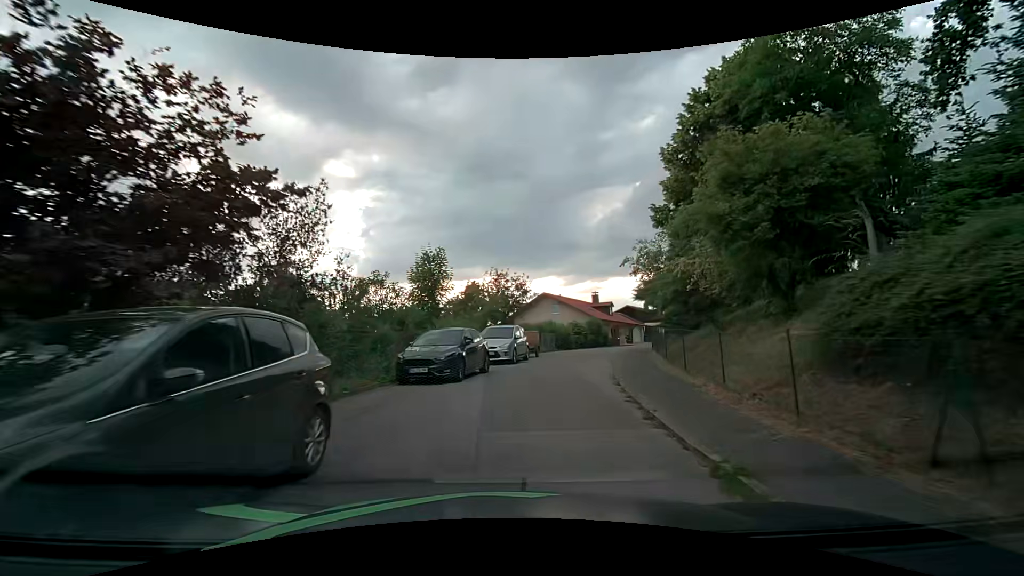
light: Day
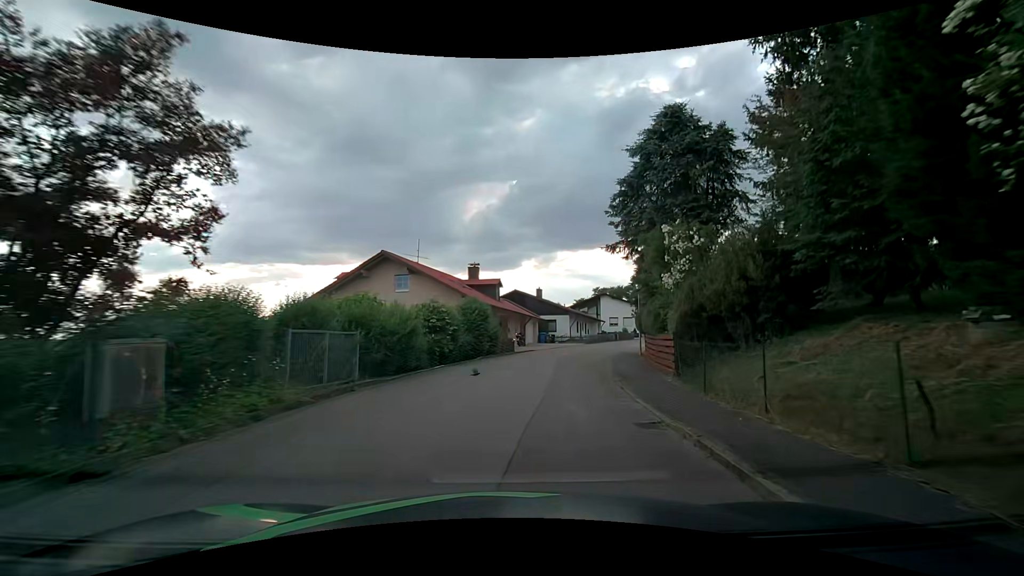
(+3.5, +25.8) m; +15°
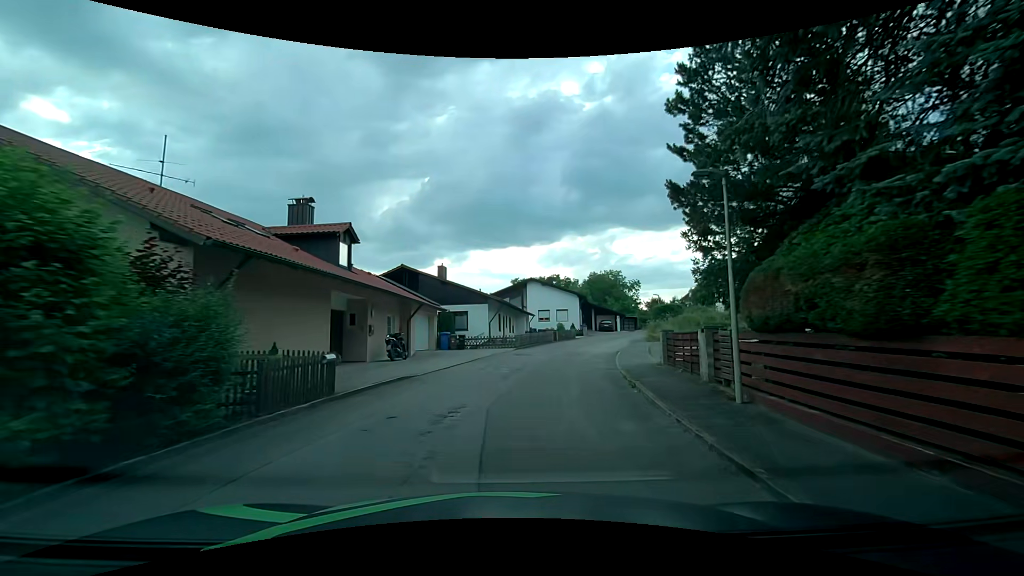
(+1.8, +20.4) m; +10°
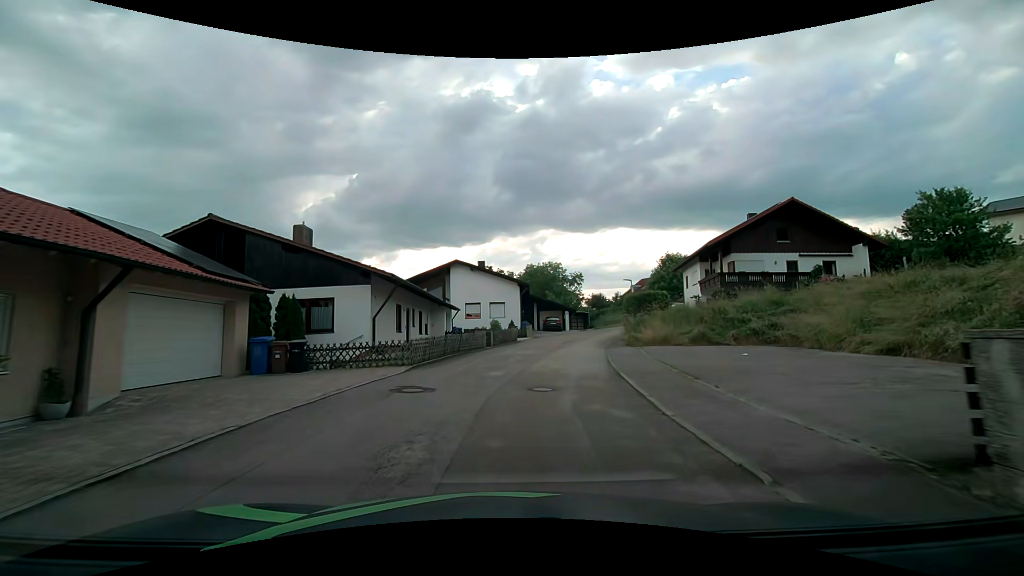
(+1.0, +15.0) m; +7°
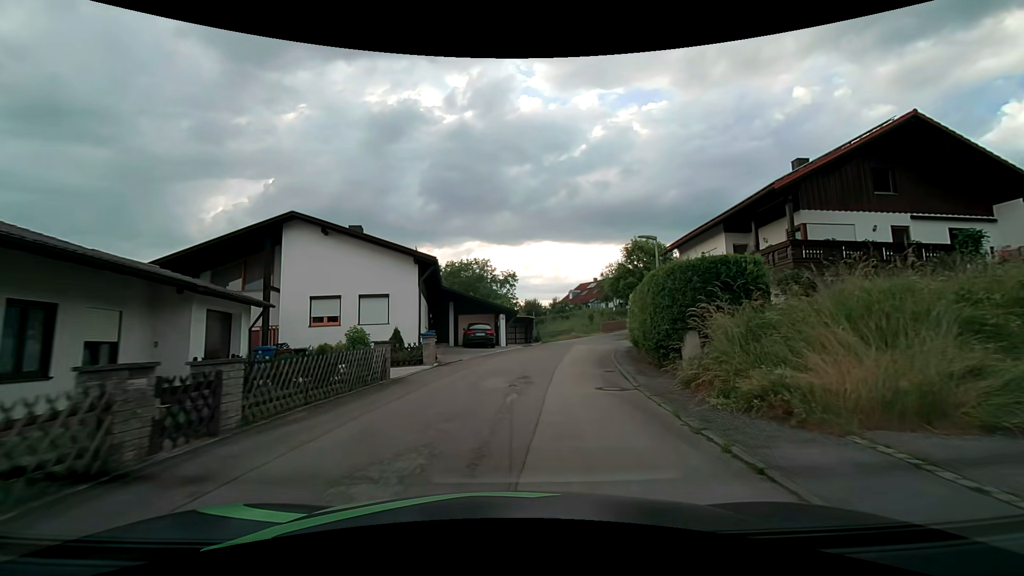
(+1.7, +20.4) m; +9°
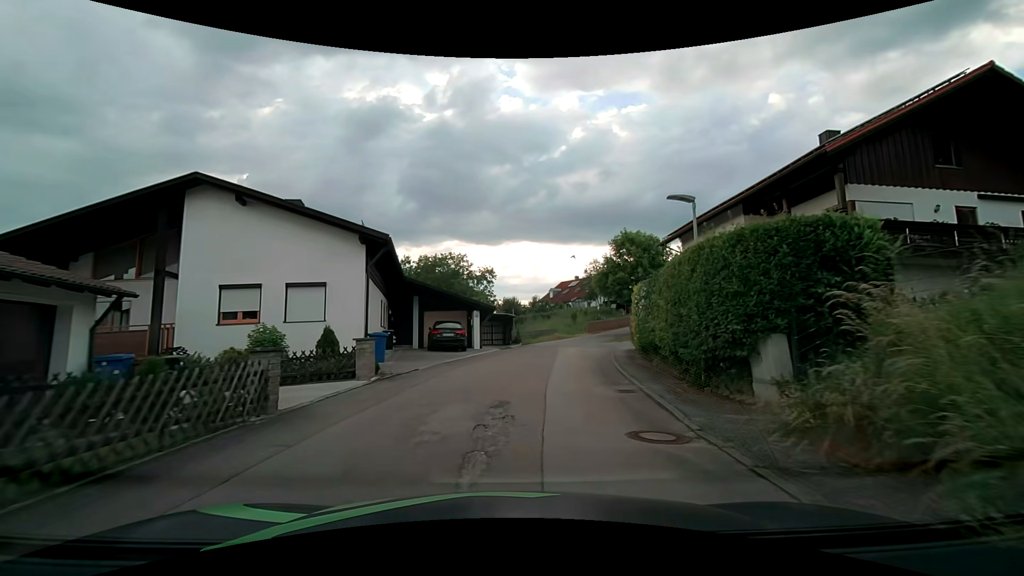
(+0.1, +5.1) m; +2°
(0, +10) (+1, +20) (+3, +30) (+5, +40) (+9, +49) (+15, +57) (+23, +63) (+31, +69) (+38, +76) (+41, +85) m
